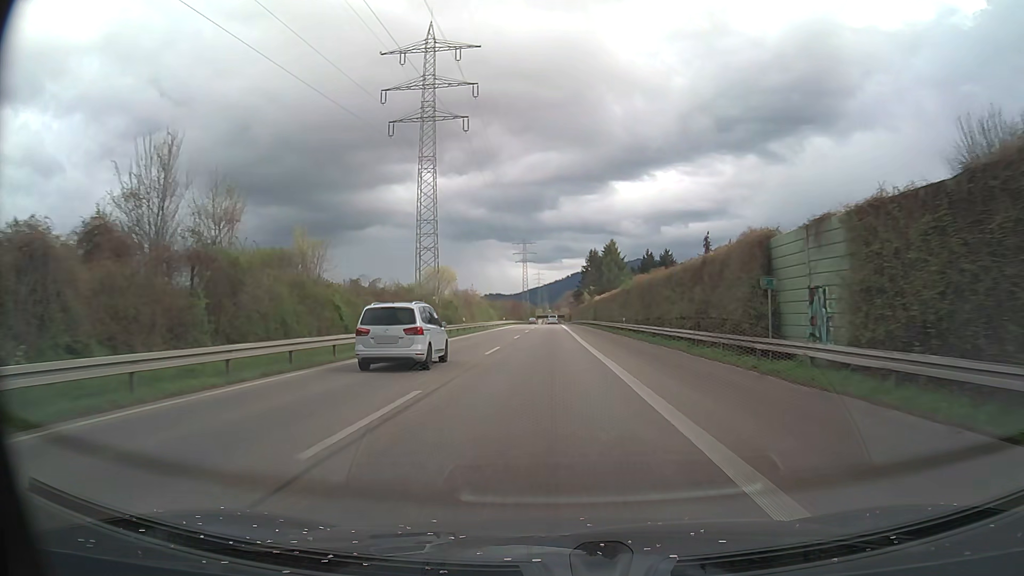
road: trunk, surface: asphalt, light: Day
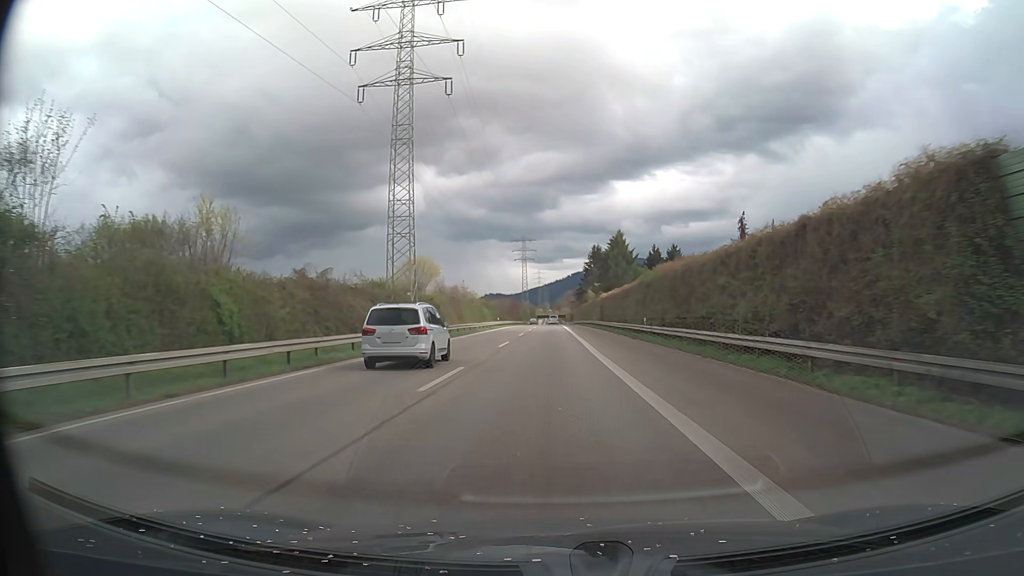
(0.0, +12.2) m; 0°
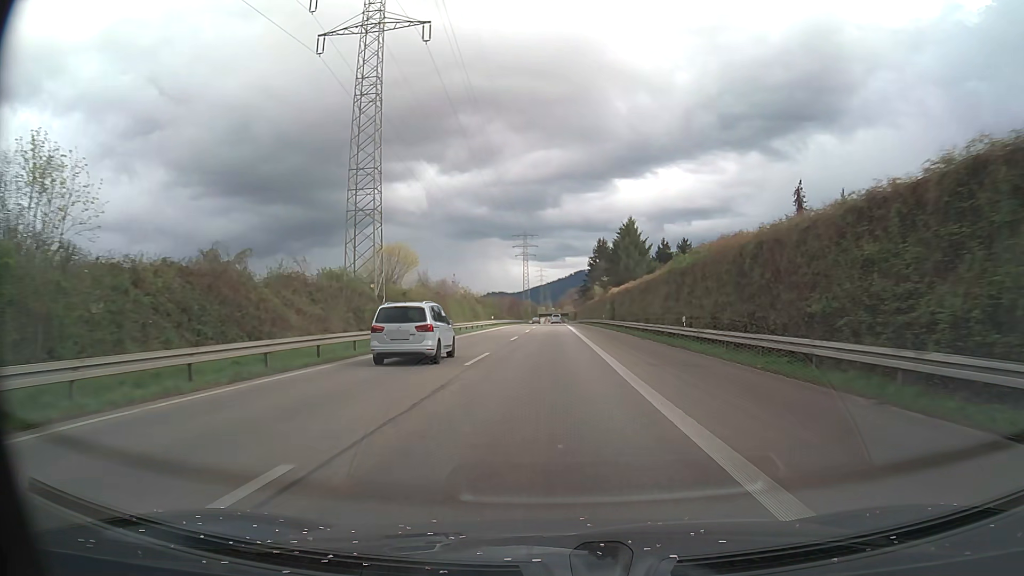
(0.0, +12.2) m; 0°
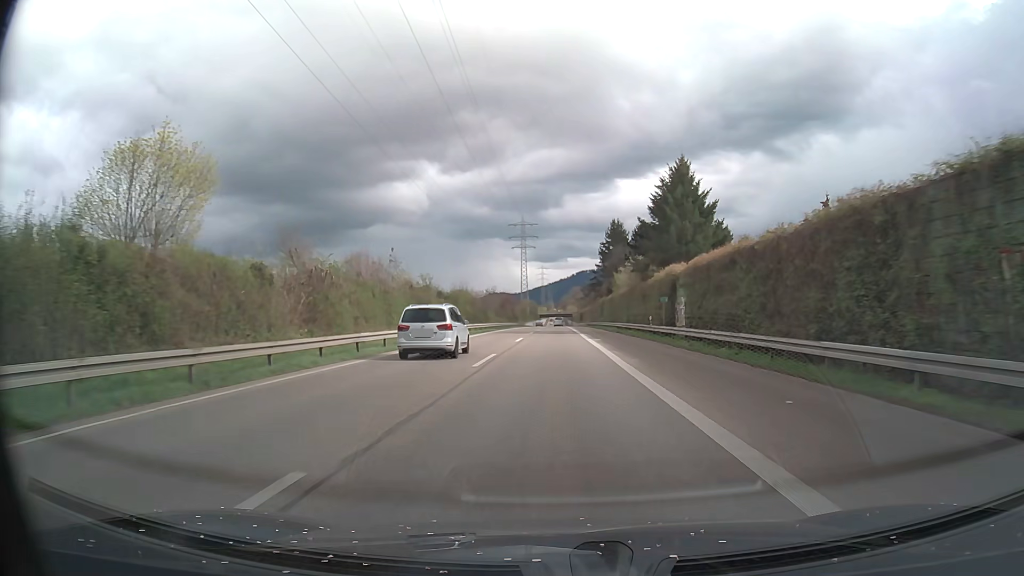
(-0.2, +36.4) m; 0°
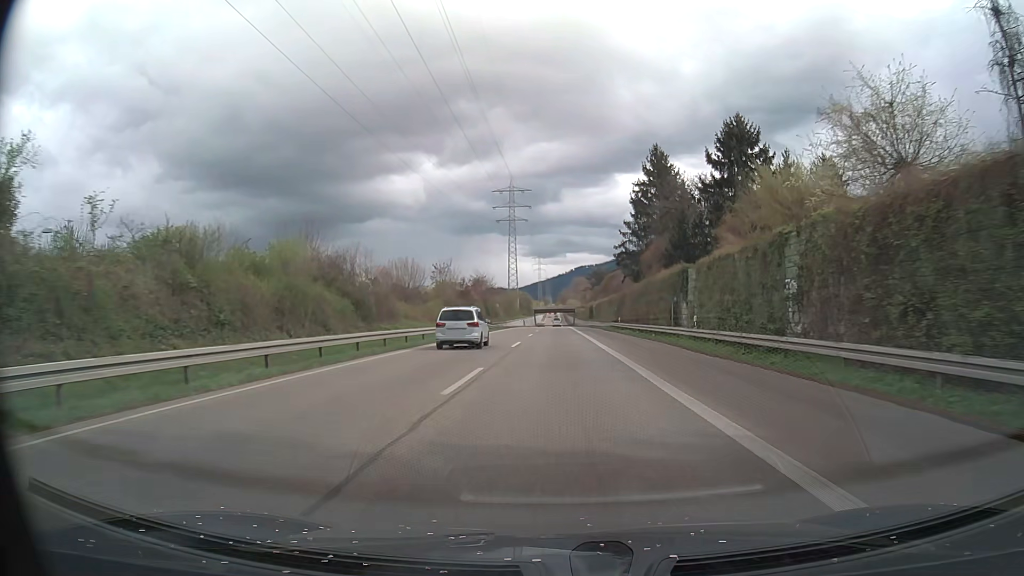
(+0.1, +60.6) m; 0°
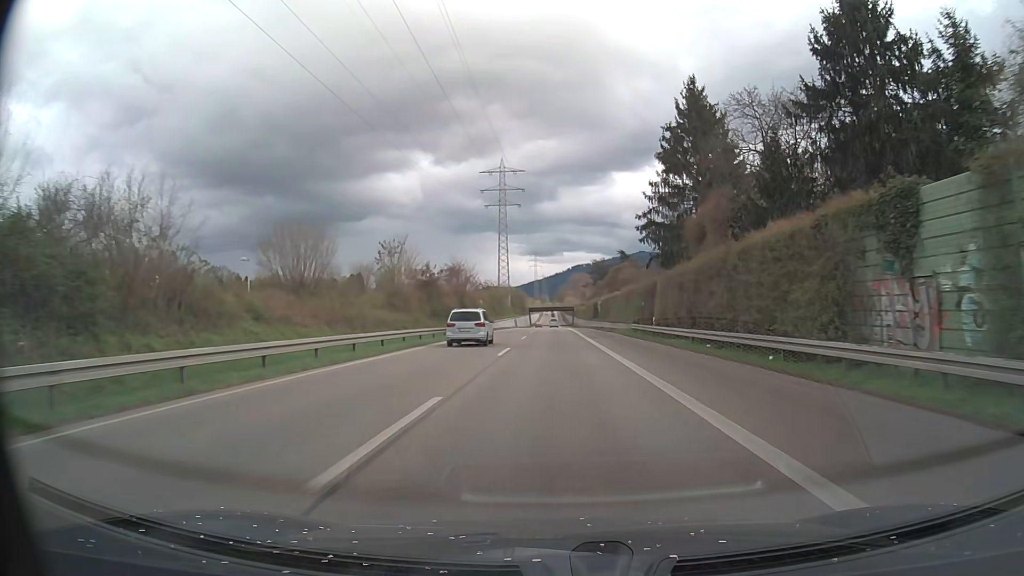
(0.0, +24.2) m; 0°
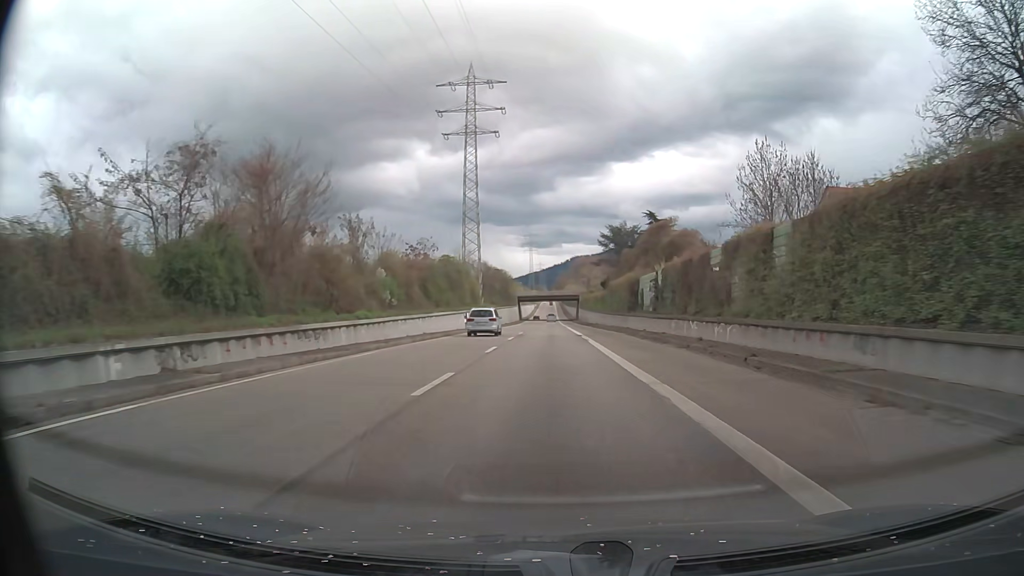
(+0.2, +60.3) m; 0°
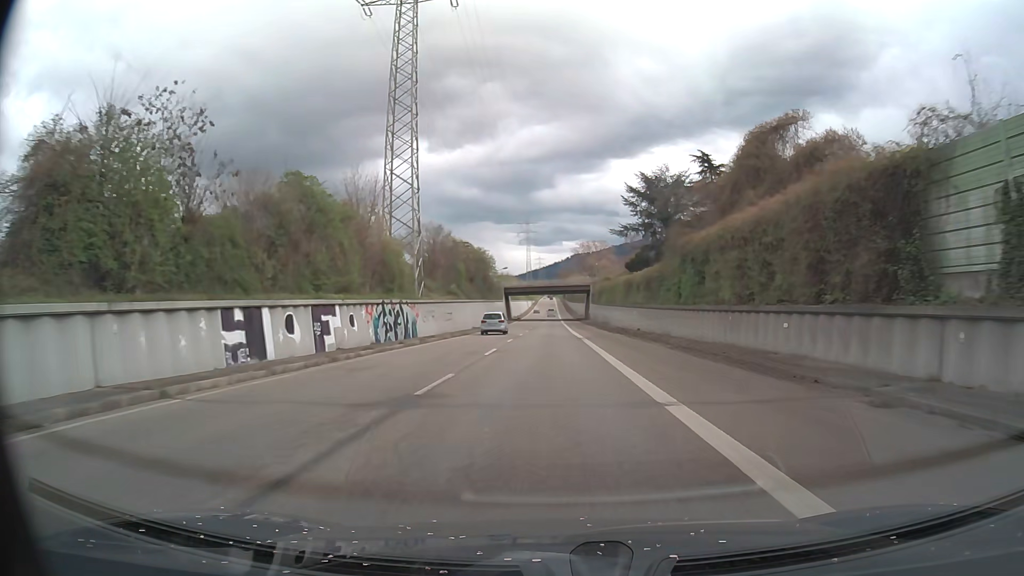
(0.0, +47.4) m; 0°
(0, +10) (0, +20) (0, +30) (0, +40) (0, +50) (0, +60) (0, +70) (0, +80) (0, +90) (0, +100) m
